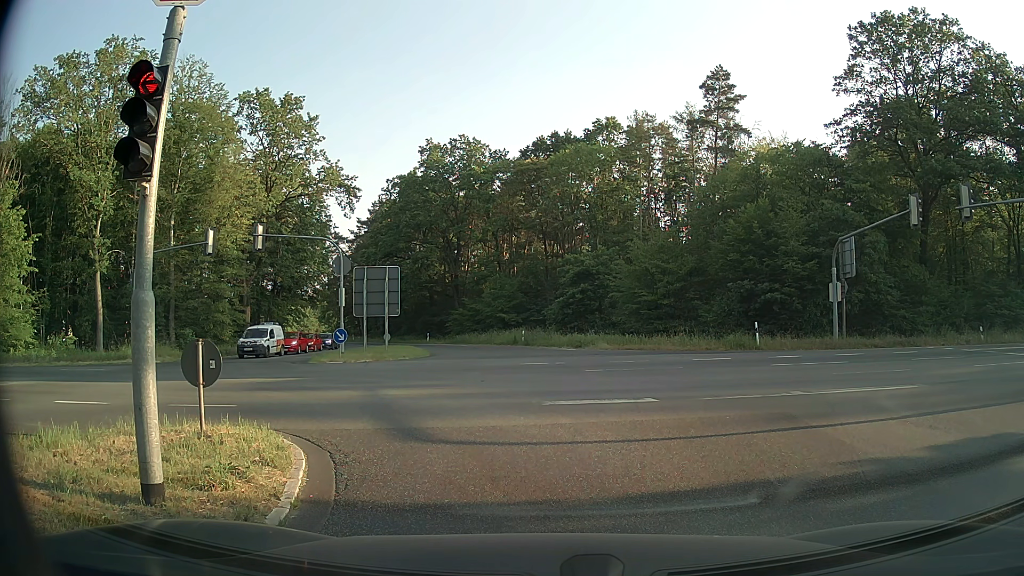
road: secondary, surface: asphalt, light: Day
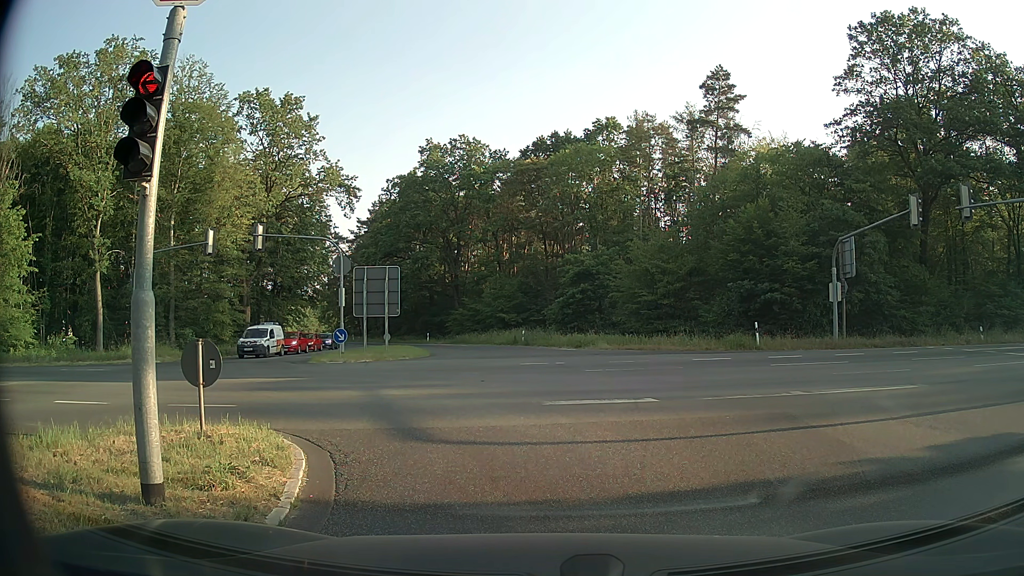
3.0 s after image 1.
(0.0, 0.0) m; 0°
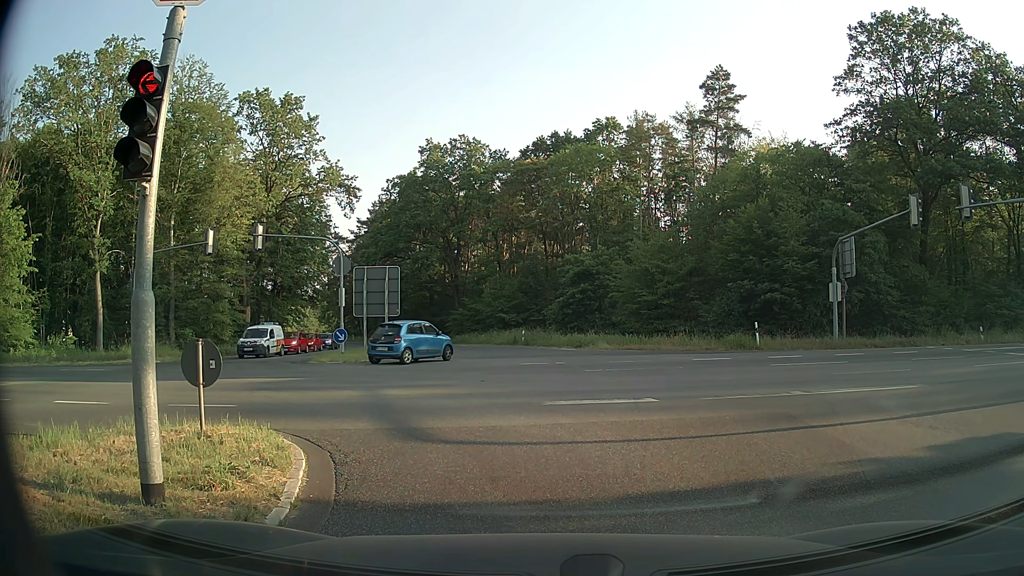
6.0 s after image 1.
(0.0, 0.0) m; 0°
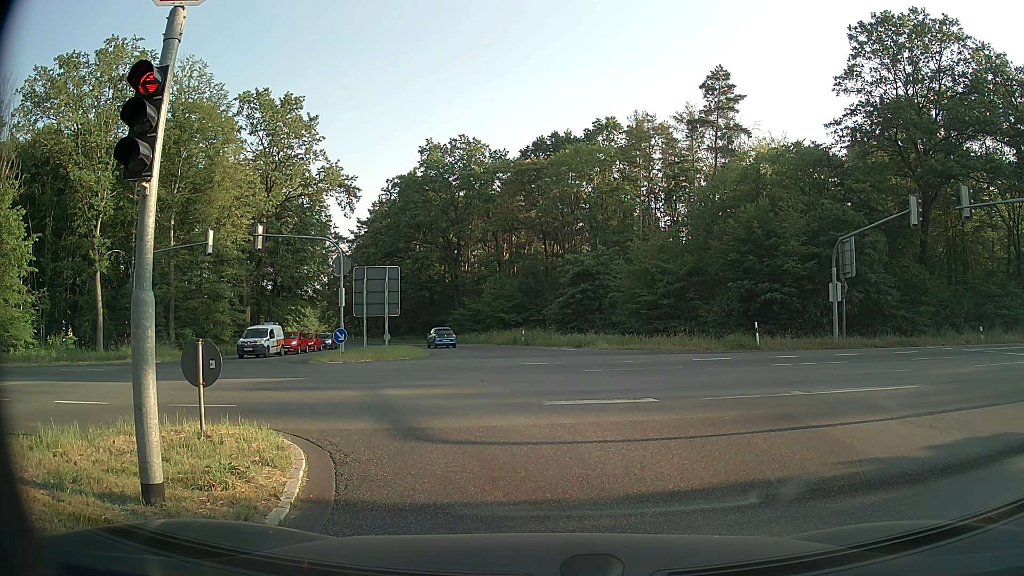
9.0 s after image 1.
(0.0, 0.0) m; 0°
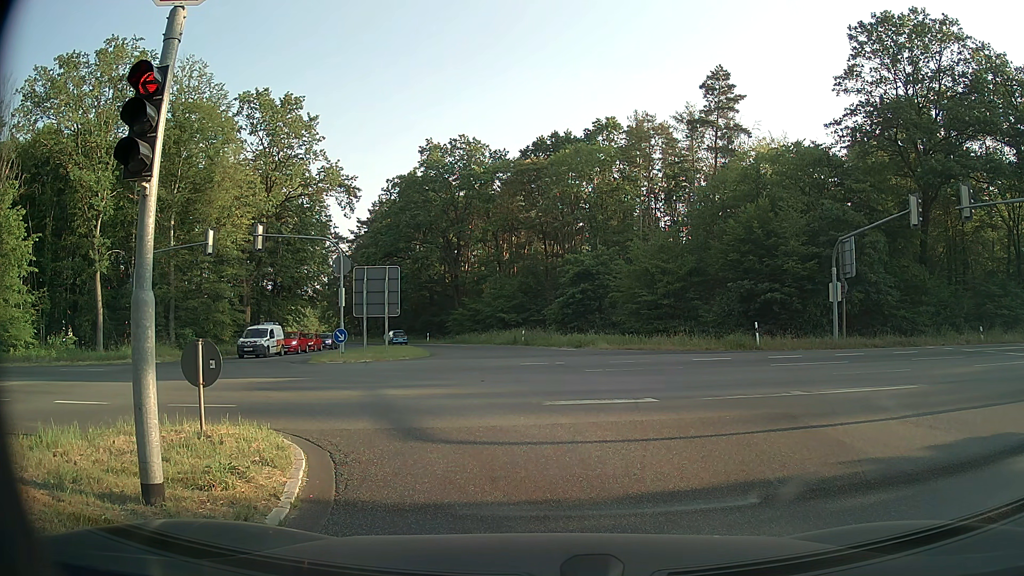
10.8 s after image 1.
(0.0, 0.0) m; 0°
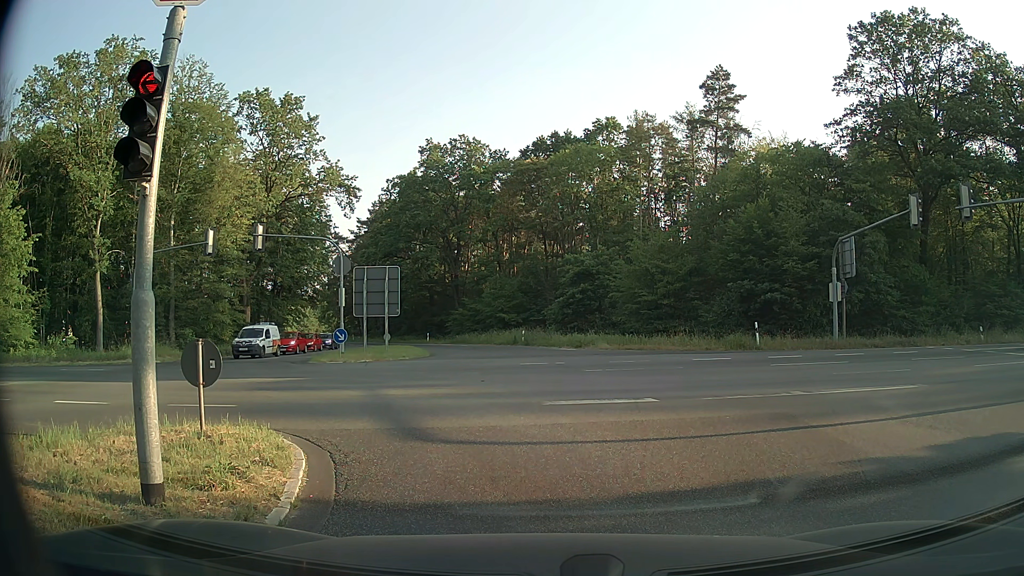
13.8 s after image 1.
(0.0, 0.0) m; 0°
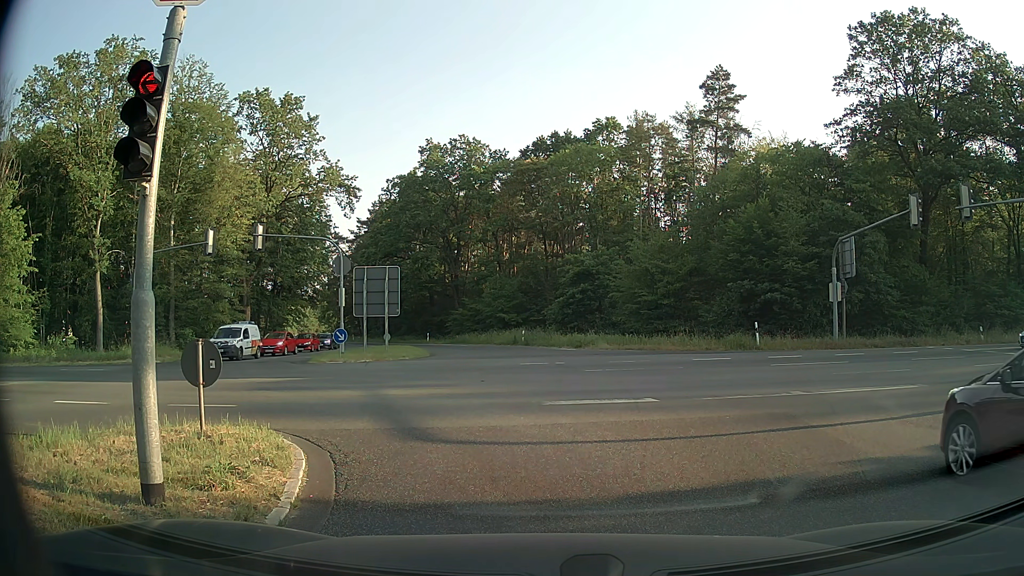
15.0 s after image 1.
(0.0, 0.0) m; 0°
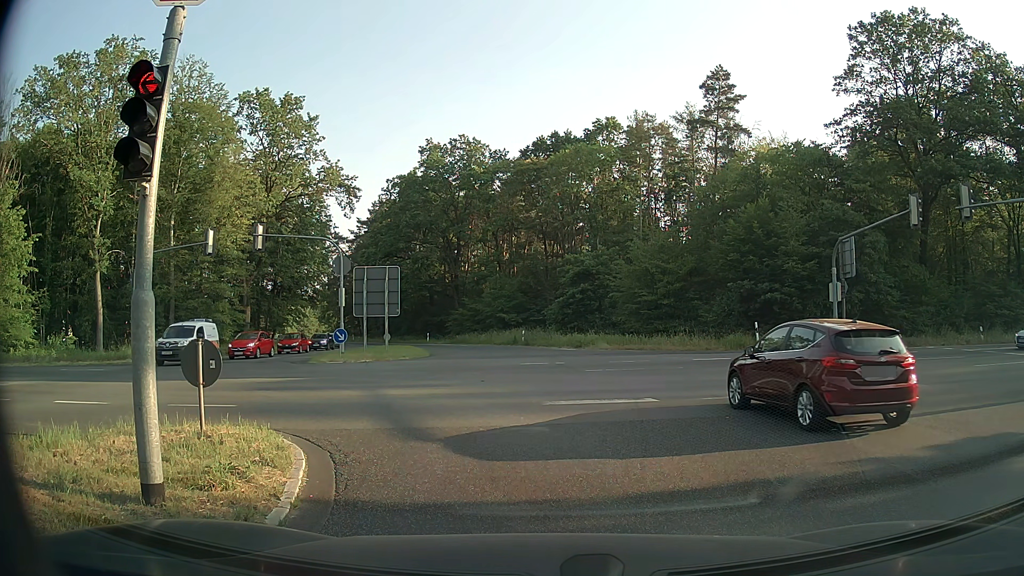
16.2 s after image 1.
(0.0, 0.0) m; 0°
